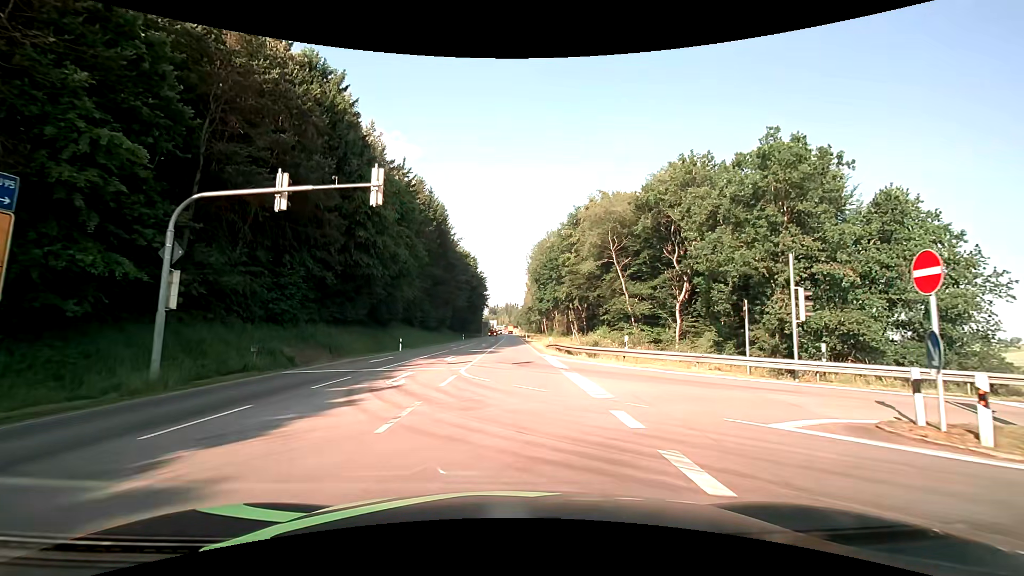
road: primary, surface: asphalt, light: Day
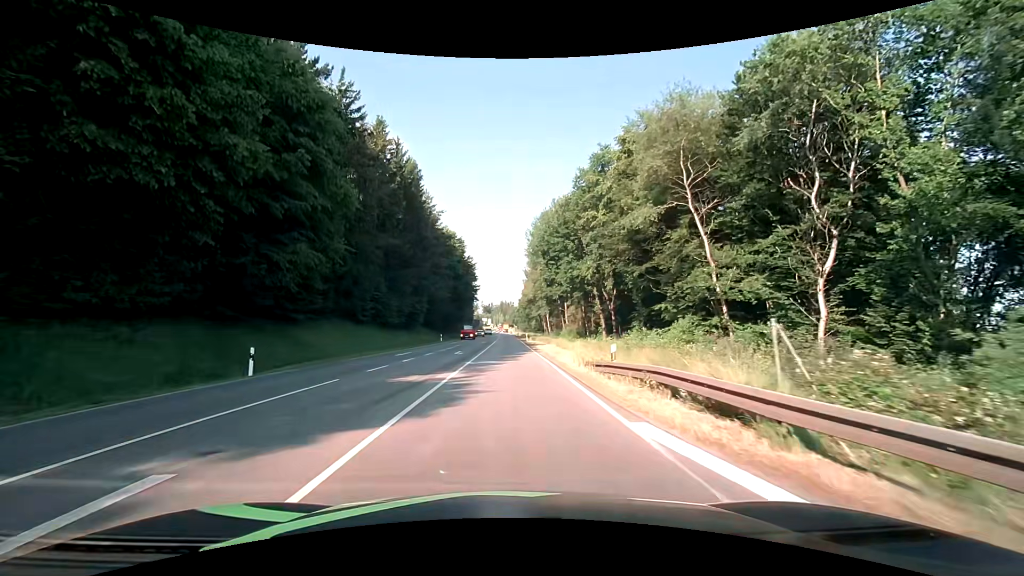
(+0.1, +24.9) m; 0°
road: secondary
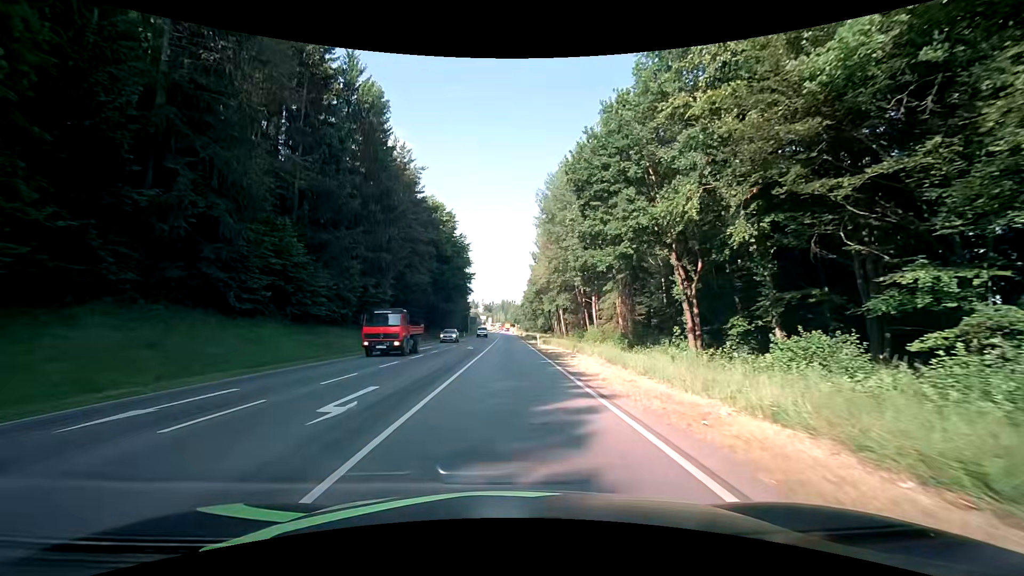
(-0.1, +23.1) m; 0°
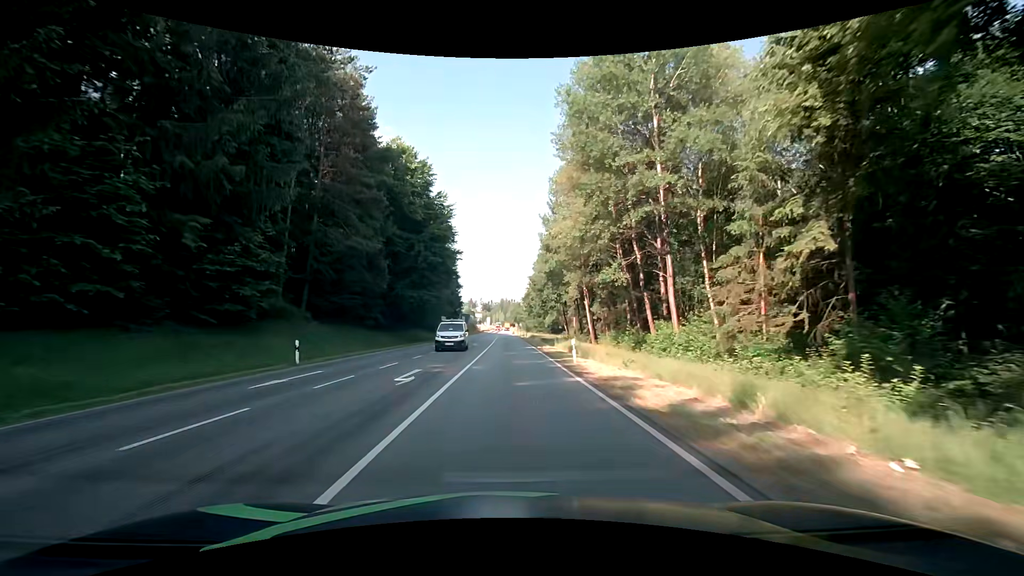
(-0.3, +25.0) m; 0°
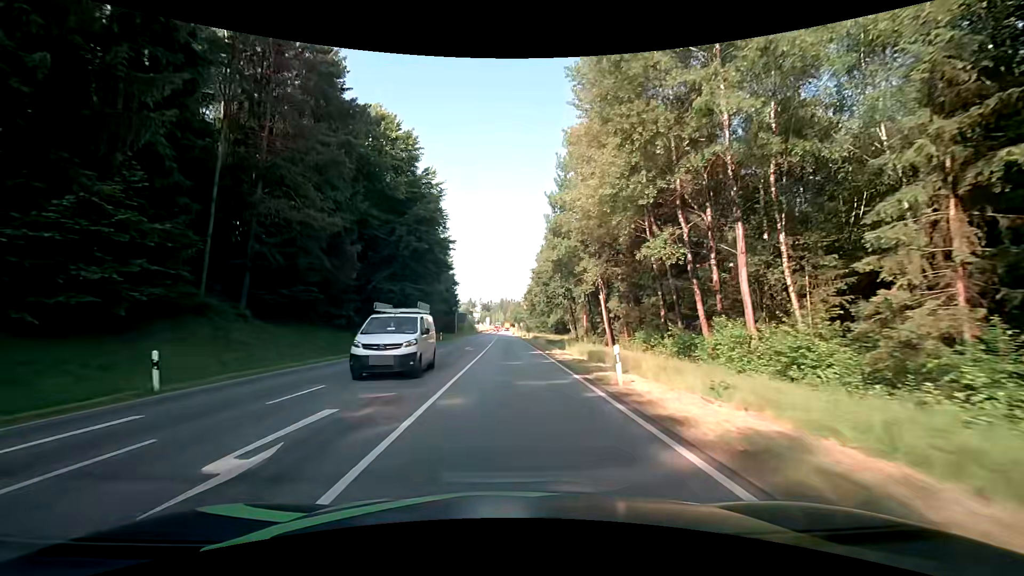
(0.0, +8.6) m; 0°
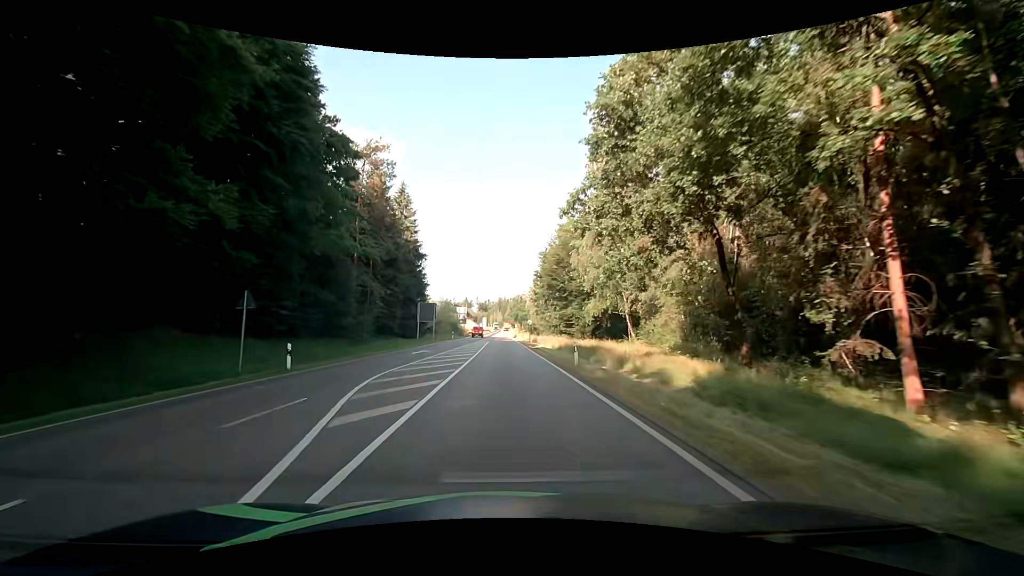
(-0.2, +44.2) m; 0°
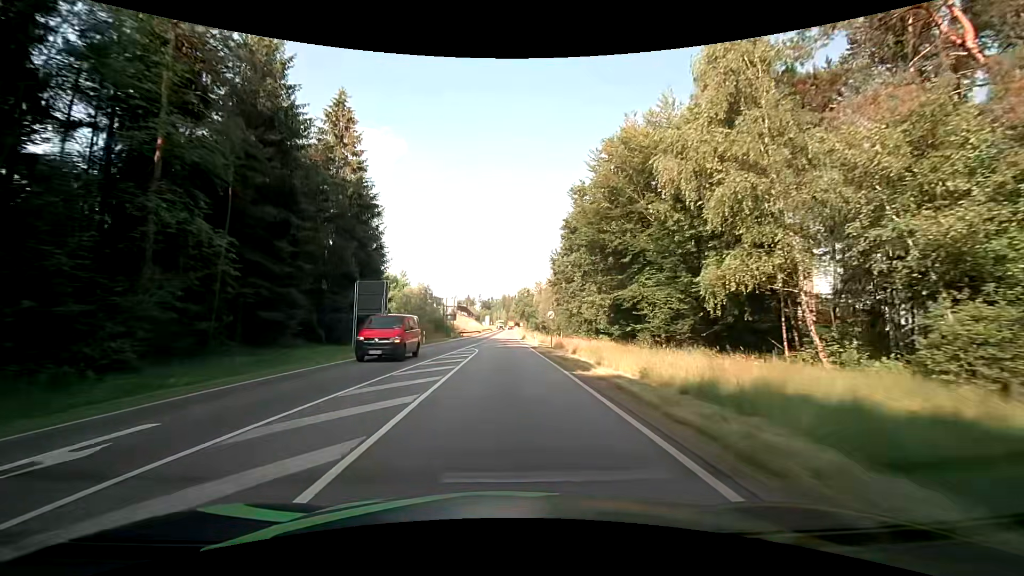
(0.0, +27.3) m; -1°
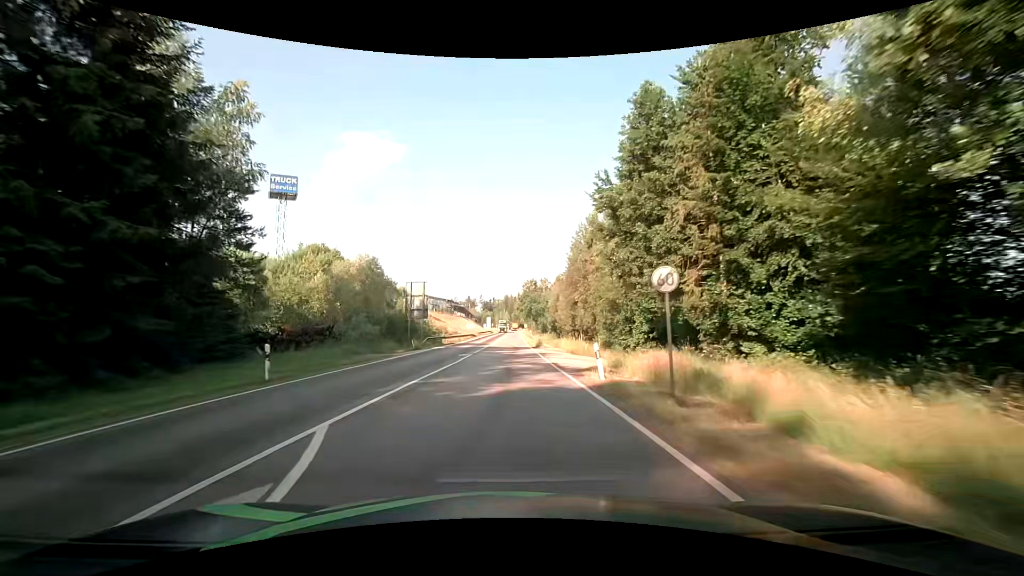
(+0.1, +28.6) m; 0°
(0, +10) (0, +20) (0, +30) (0, +40) (+1, +50) (+1, +60) (+1, +70) (+1, +80) (+2, +90) (+2, +100) m
